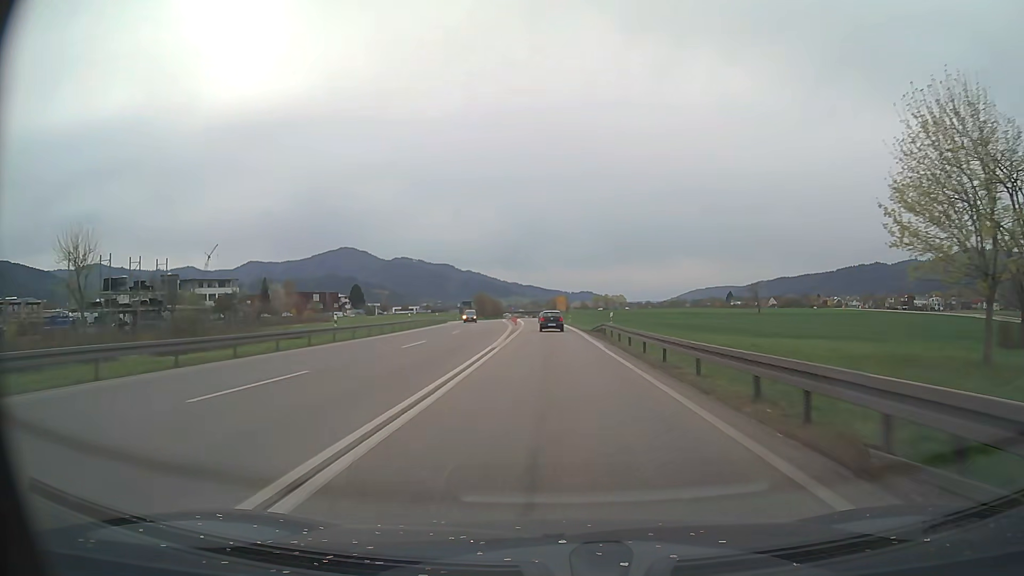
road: trunk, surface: asphalt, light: Day
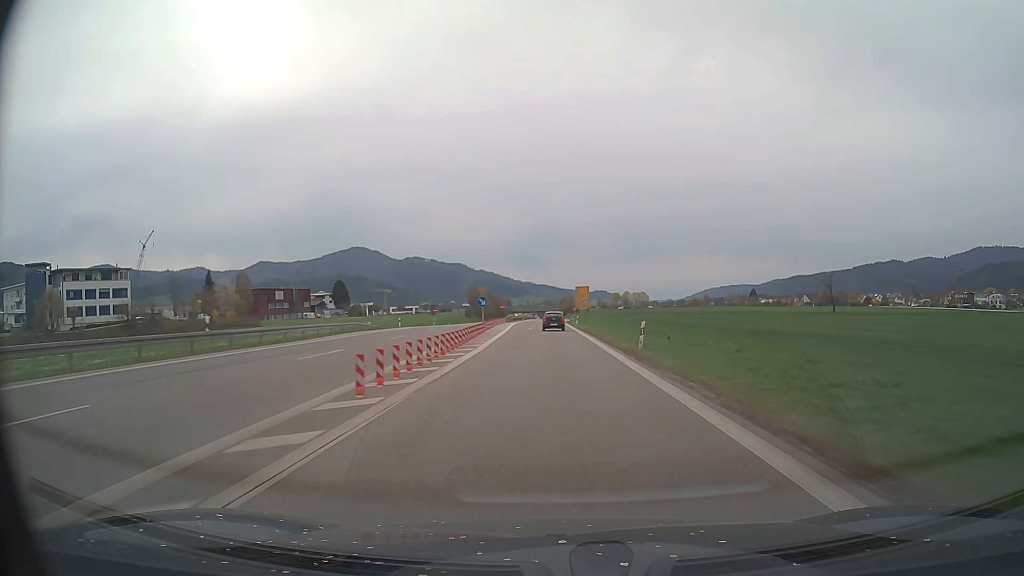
(-0.6, +59.2) m; -1°
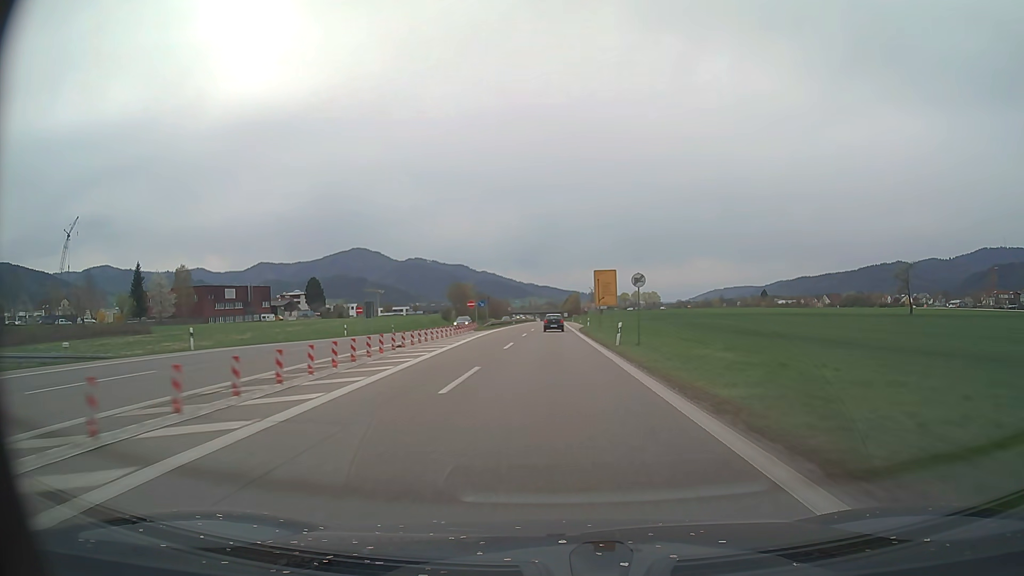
(-0.1, +44.7) m; 0°
(0, +10) (0, +20) (0, +30) (0, +40) (0, +50) (0, +60) (0, +70) (0, +80) (0, +90) (0, +100) m
